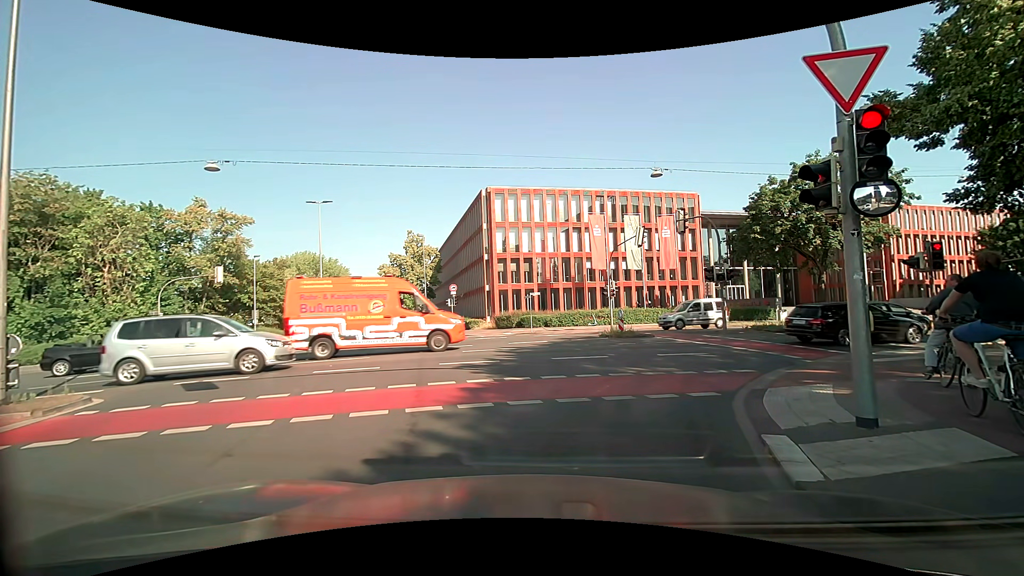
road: secondary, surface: asphalt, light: Day
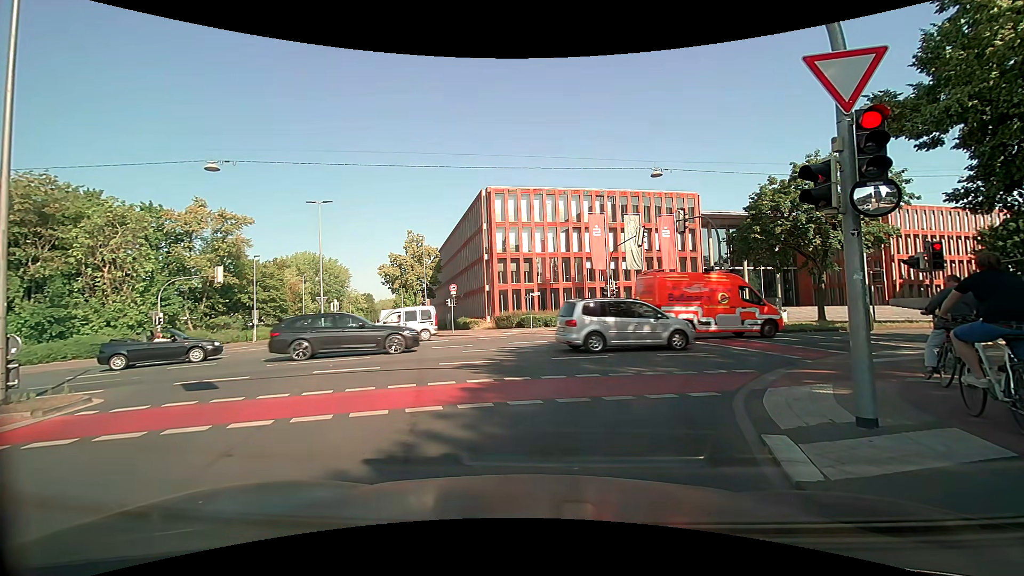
(0.0, 0.0) m; 0°
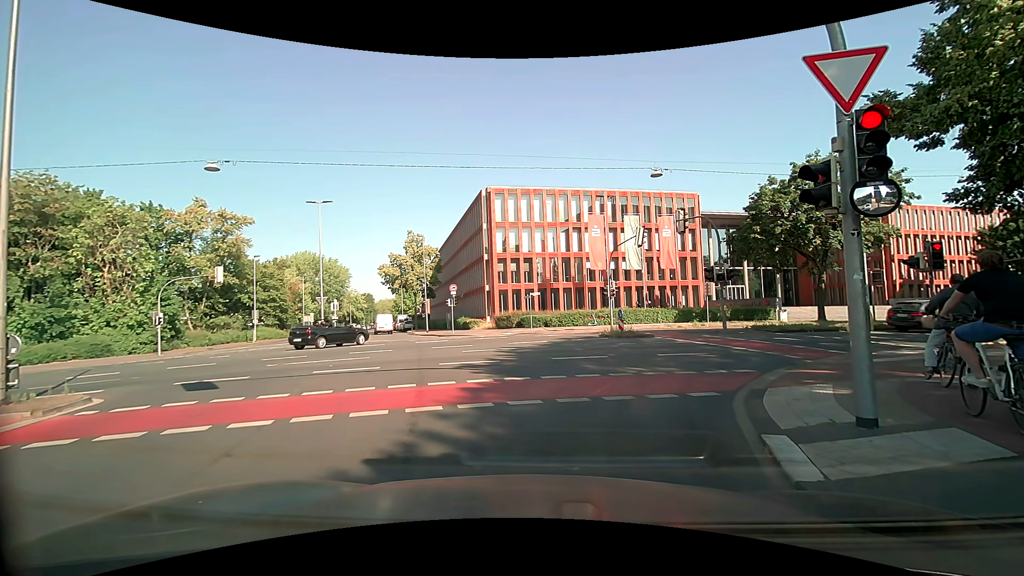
(0.0, 0.0) m; 0°
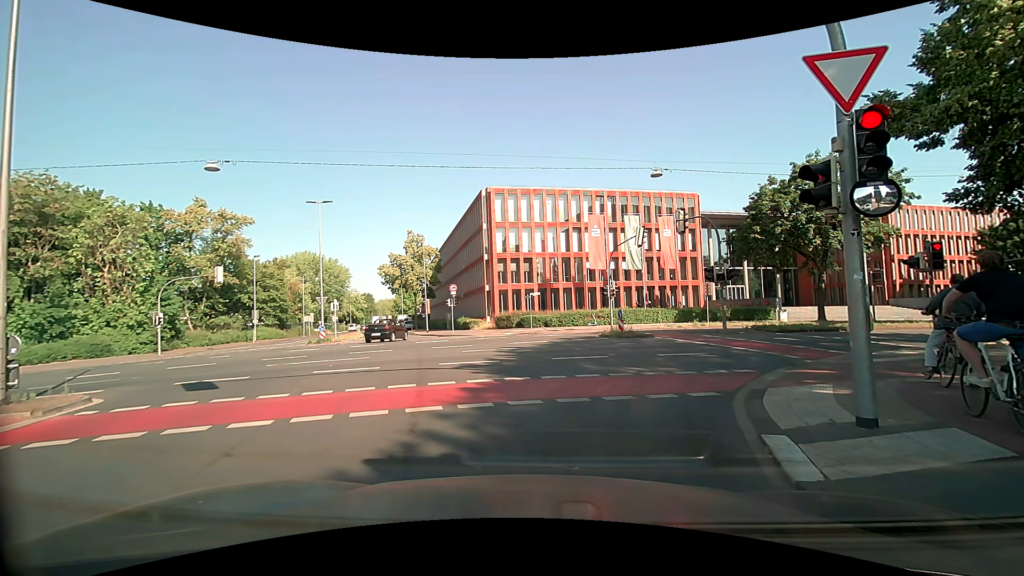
(0.0, 0.0) m; 0°
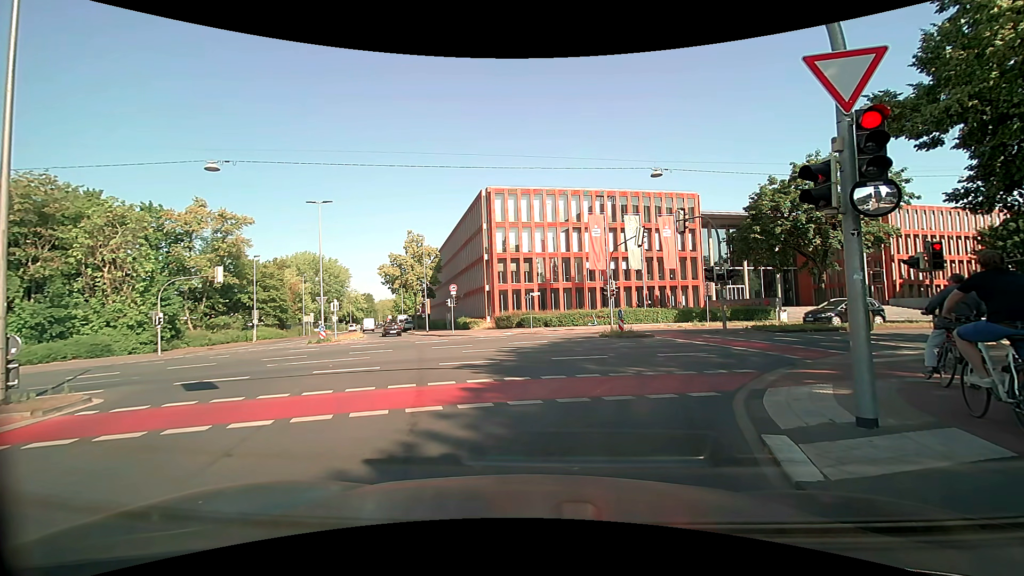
(0.0, 0.0) m; 0°
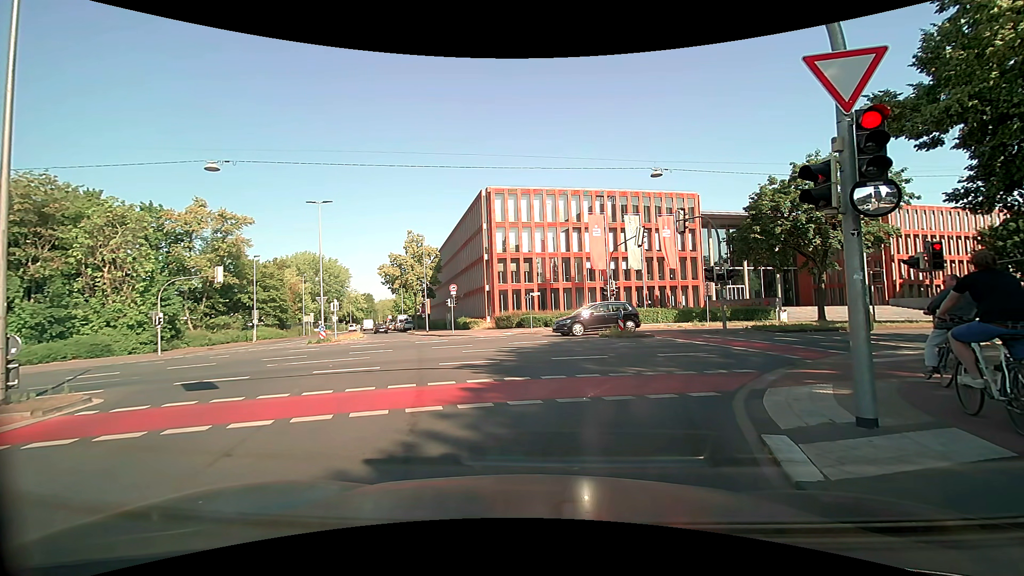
(0.0, 0.0) m; 0°
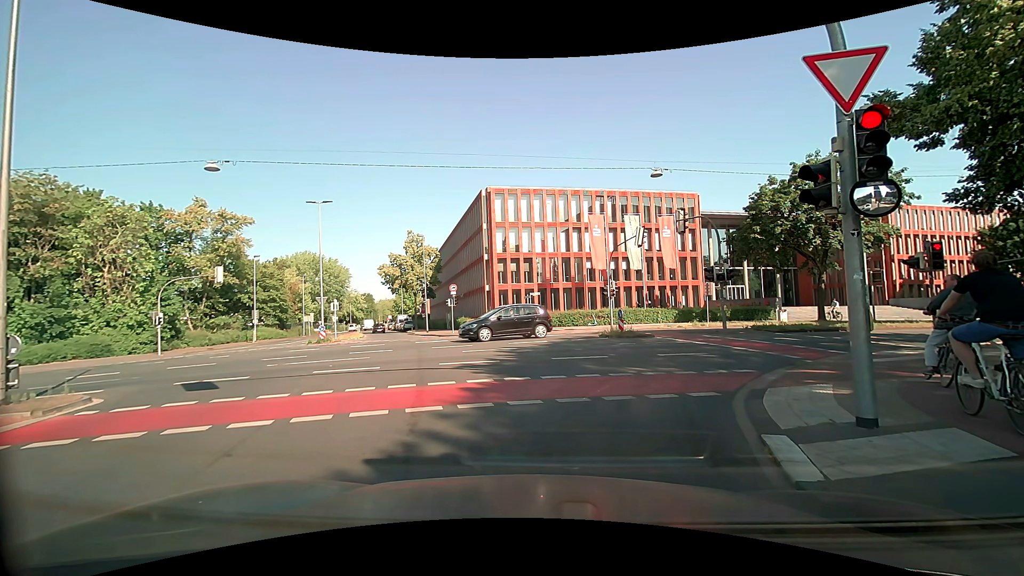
(0.0, 0.0) m; 0°
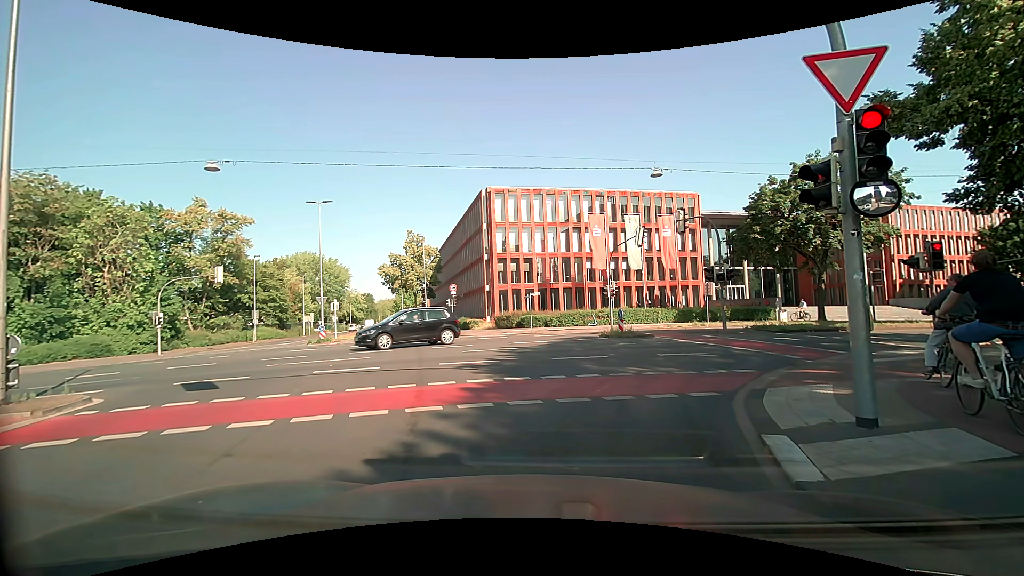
(0.0, 0.0) m; 0°
(-1, +10) (-4, +20) (-7, +29) (-10, +38) (-14, +48) (-17, +57) (-21, +67) (-25, +76) (-28, +85) (-32, +94) m
